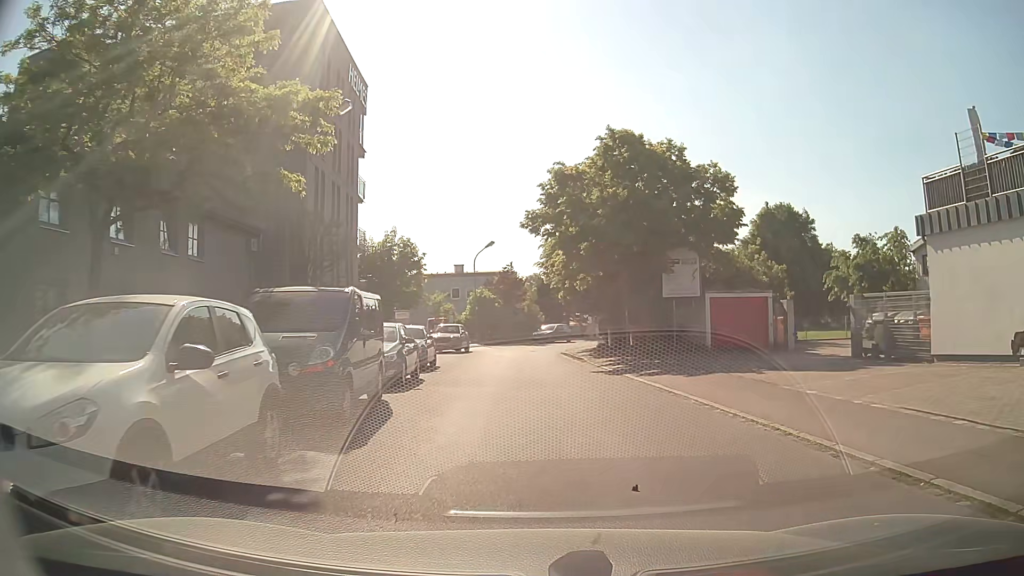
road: unclassified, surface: asphalt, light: Day
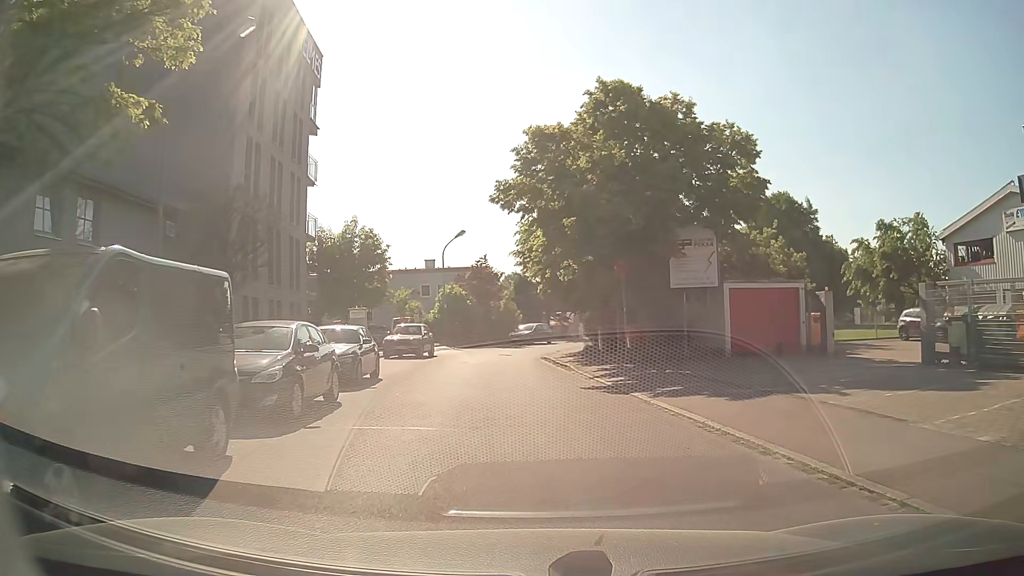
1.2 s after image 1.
(+0.1, +5.8) m; 0°
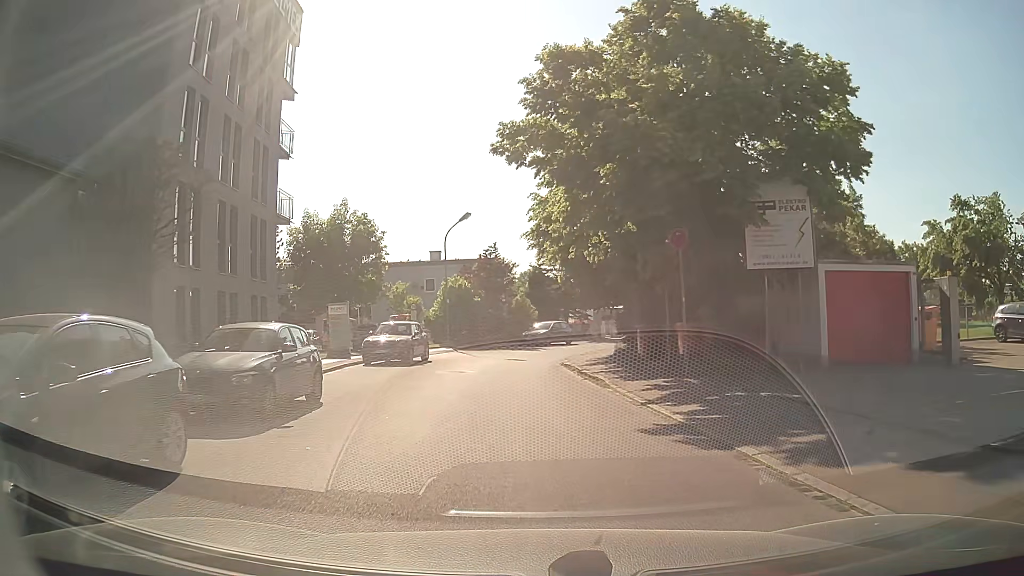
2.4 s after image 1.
(+0.1, +6.4) m; 0°
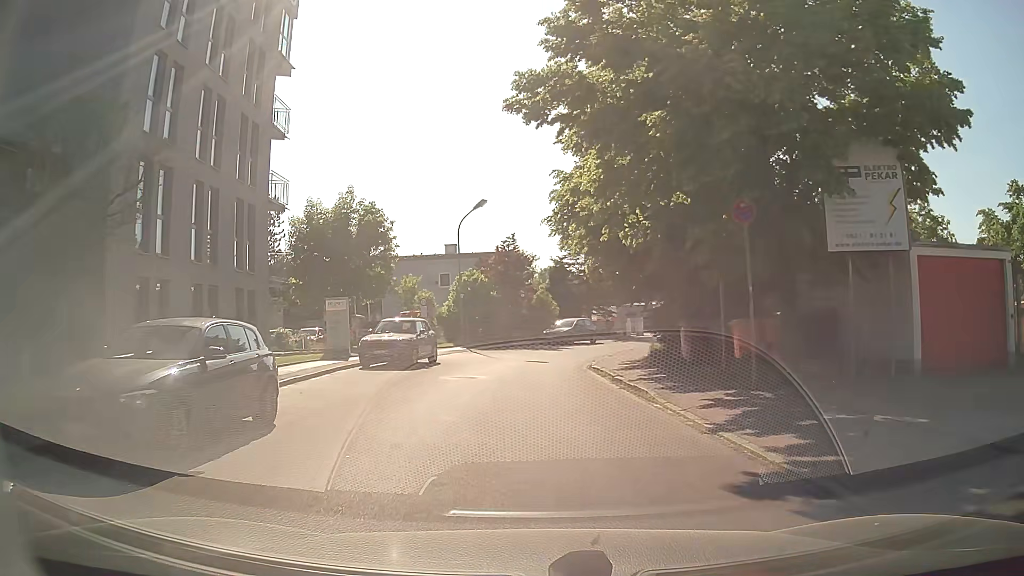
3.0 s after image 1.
(0.0, +3.3) m; -2°
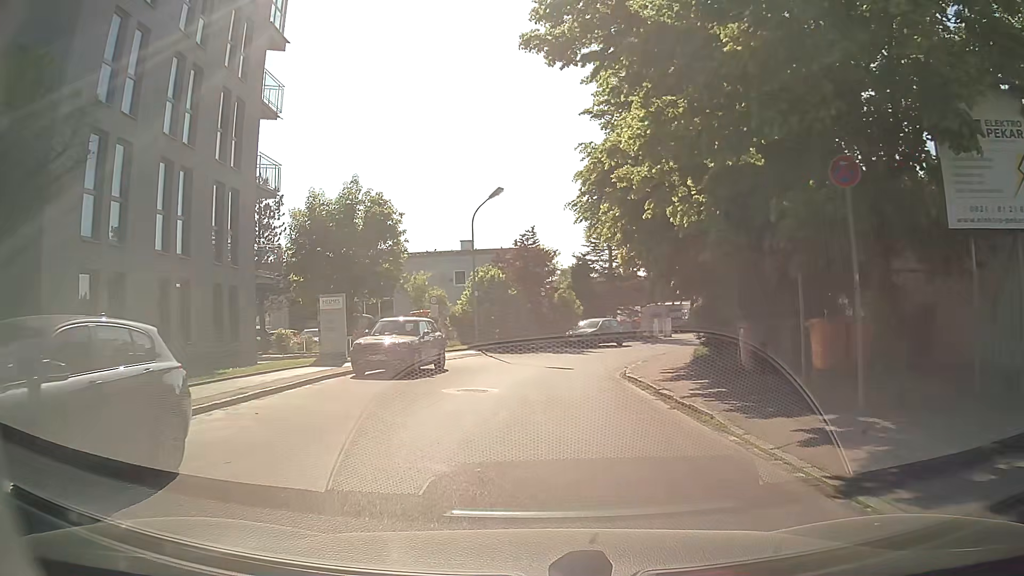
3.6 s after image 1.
(-0.1, +3.3) m; -1°
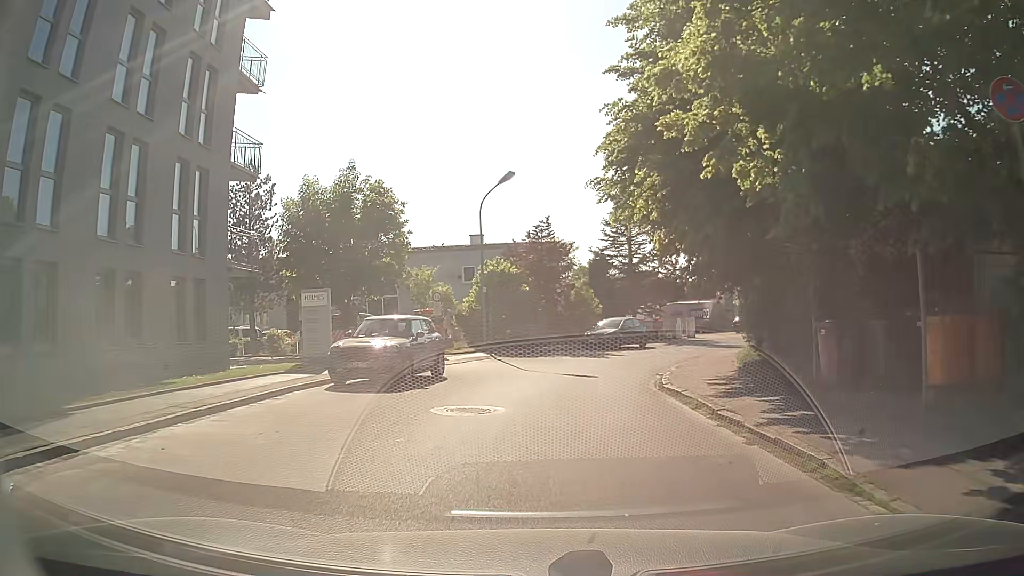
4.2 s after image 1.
(0.0, +3.3) m; -1°
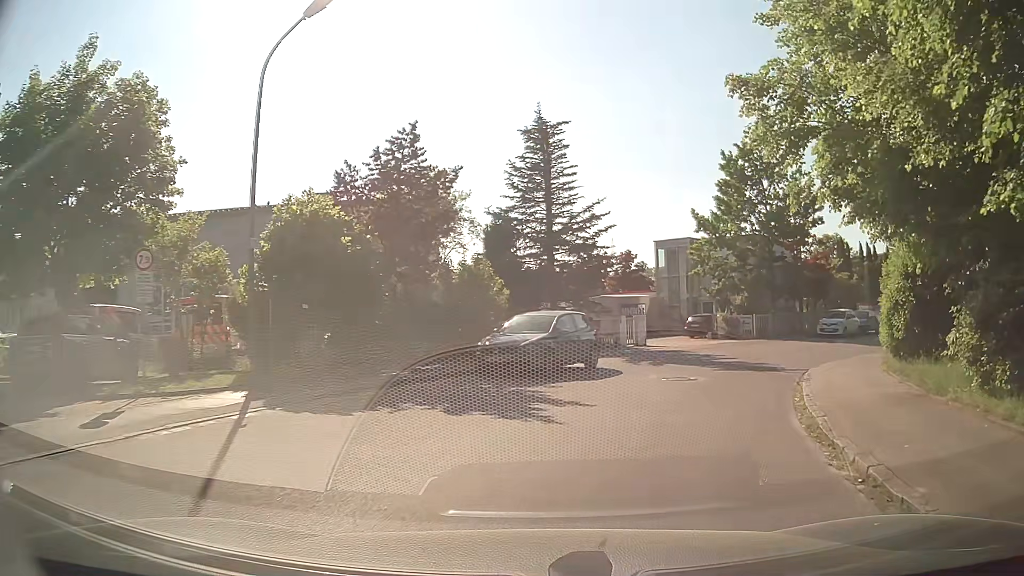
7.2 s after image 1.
(+0.6, +16.3) m; +8°
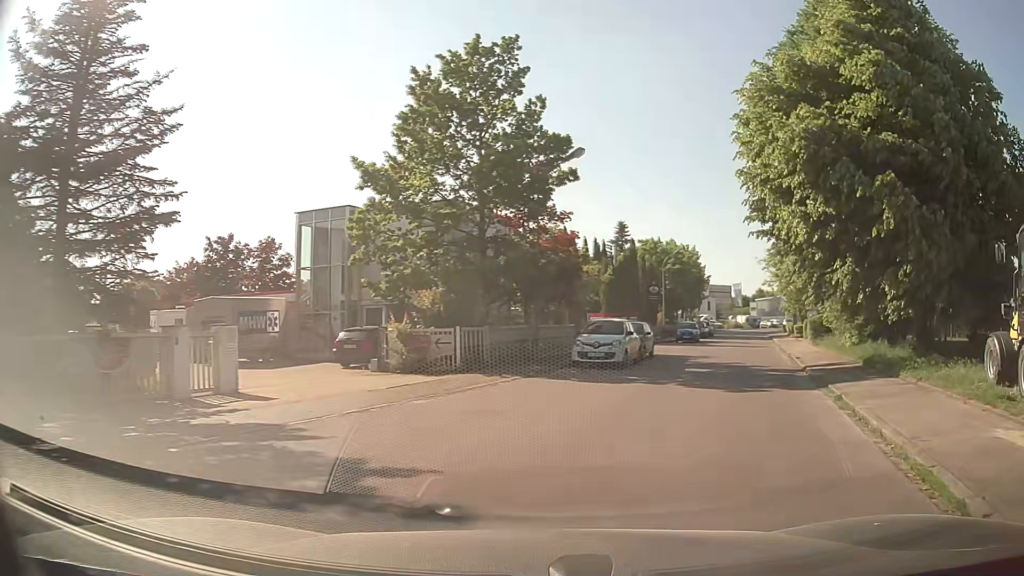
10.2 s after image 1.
(+3.6, +16.5) m; +28°
(+2, +10) (+4, +19) (+7, +29) (+11, +38) (+14, +48) (+17, +57) (+21, +67) (+24, +76) (+27, +86) (+31, +95) m
